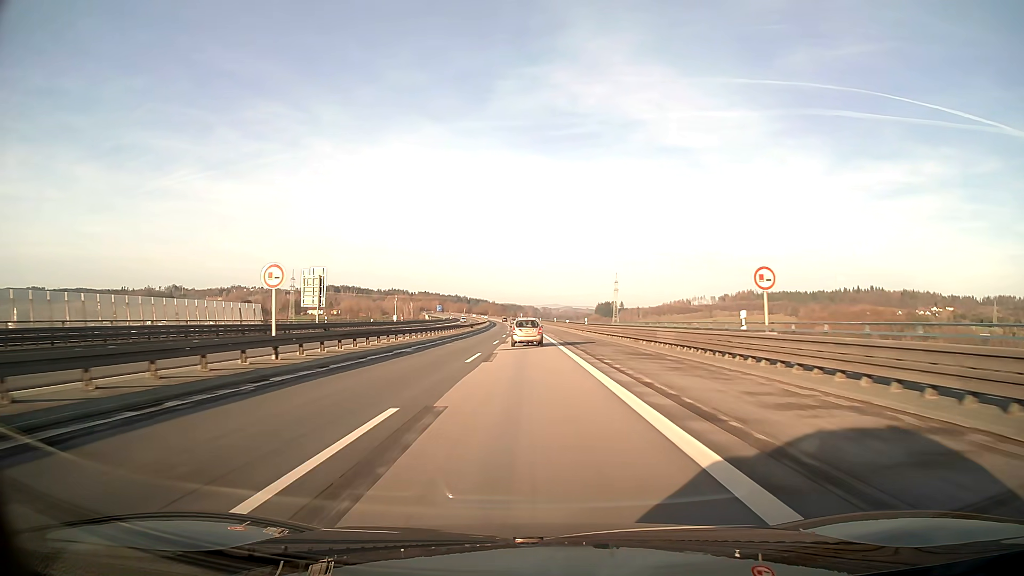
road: motorway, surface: asphalt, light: Day
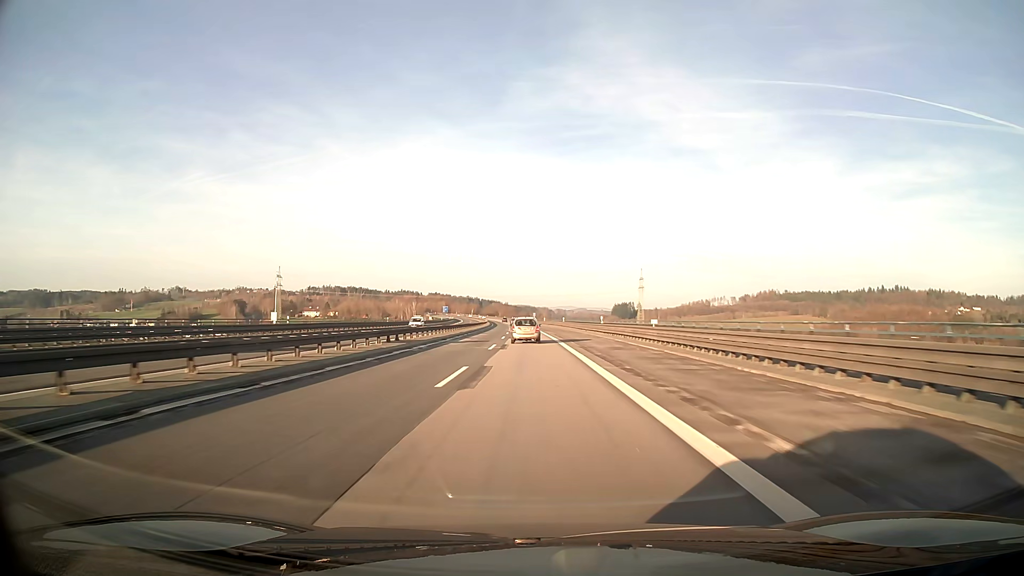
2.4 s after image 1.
(-0.7, +63.2) m; -1°
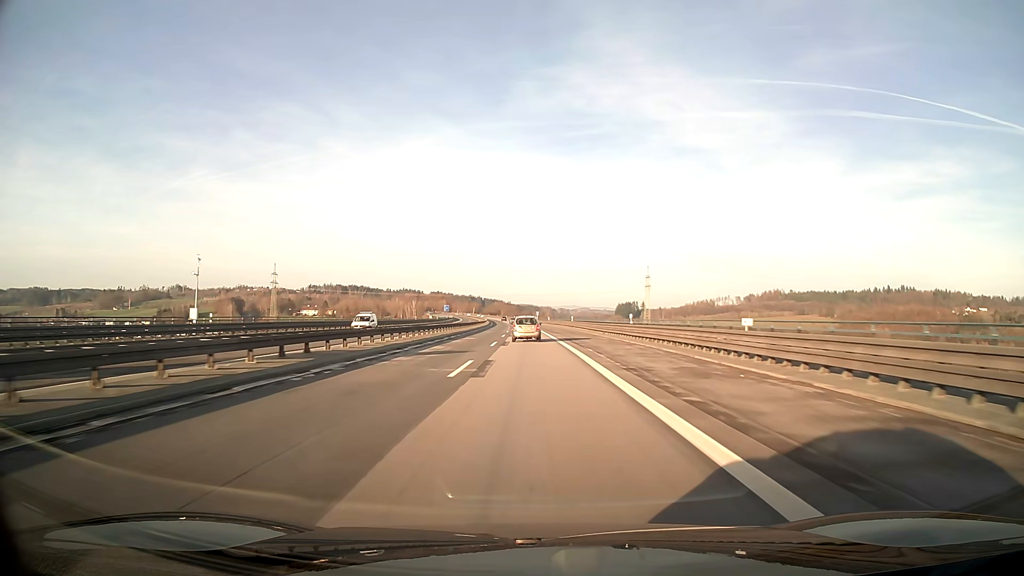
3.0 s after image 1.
(0.0, +15.8) m; 0°
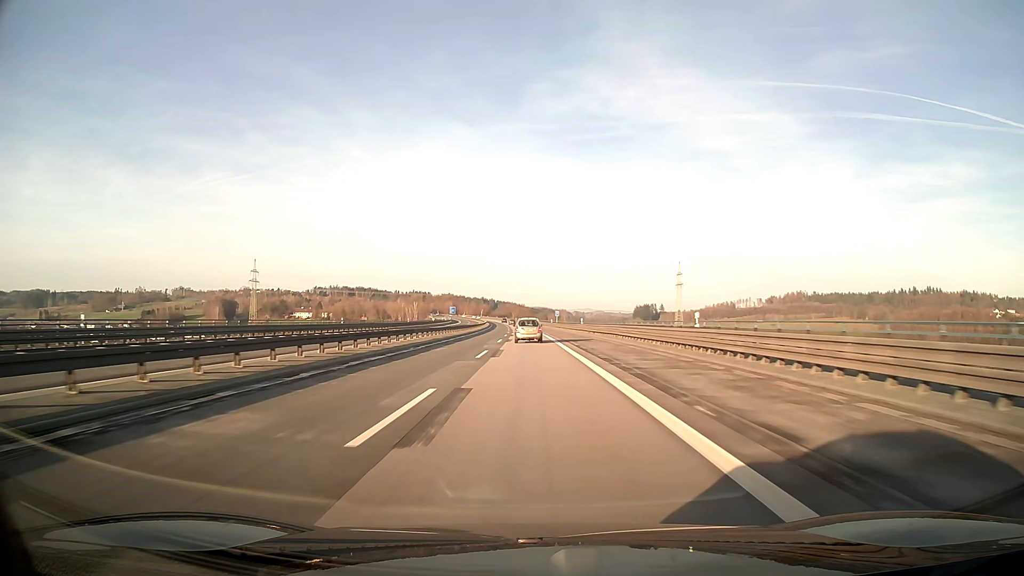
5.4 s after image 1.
(-0.7, +63.0) m; -1°
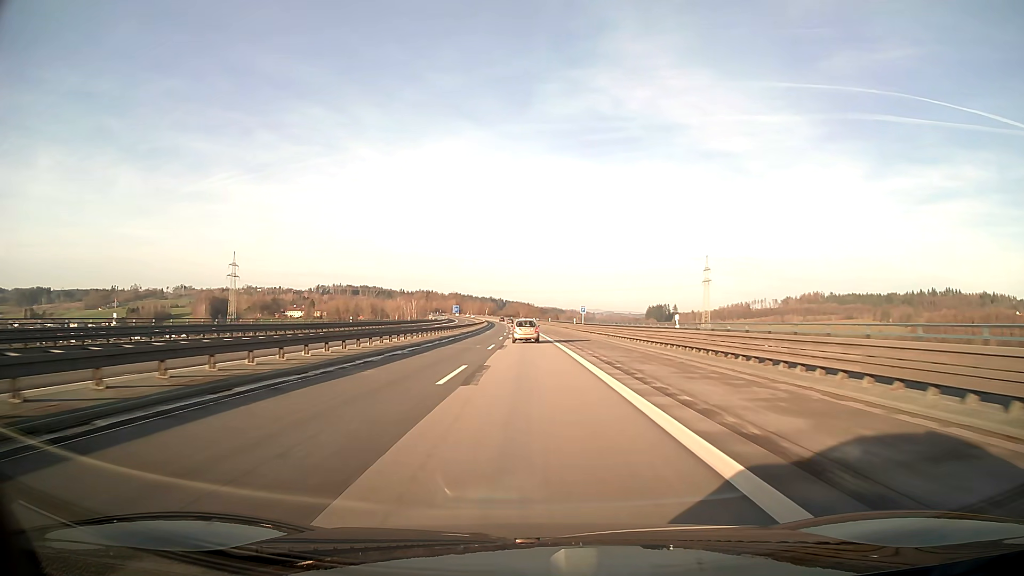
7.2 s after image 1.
(-0.3, +47.0) m; -1°
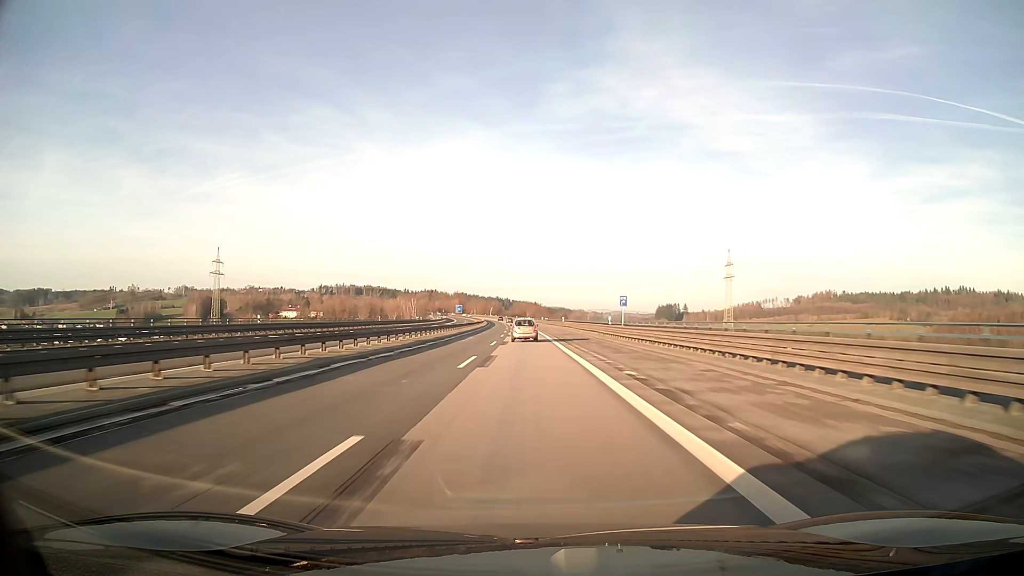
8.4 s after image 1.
(-0.2, +31.2) m; -1°
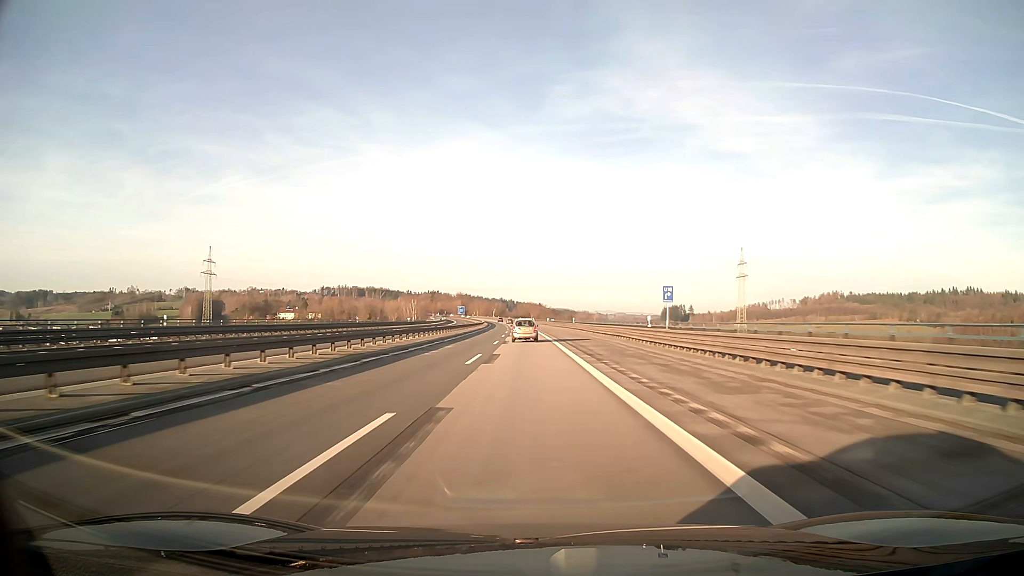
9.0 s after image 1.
(0.0, +15.6) m; 0°
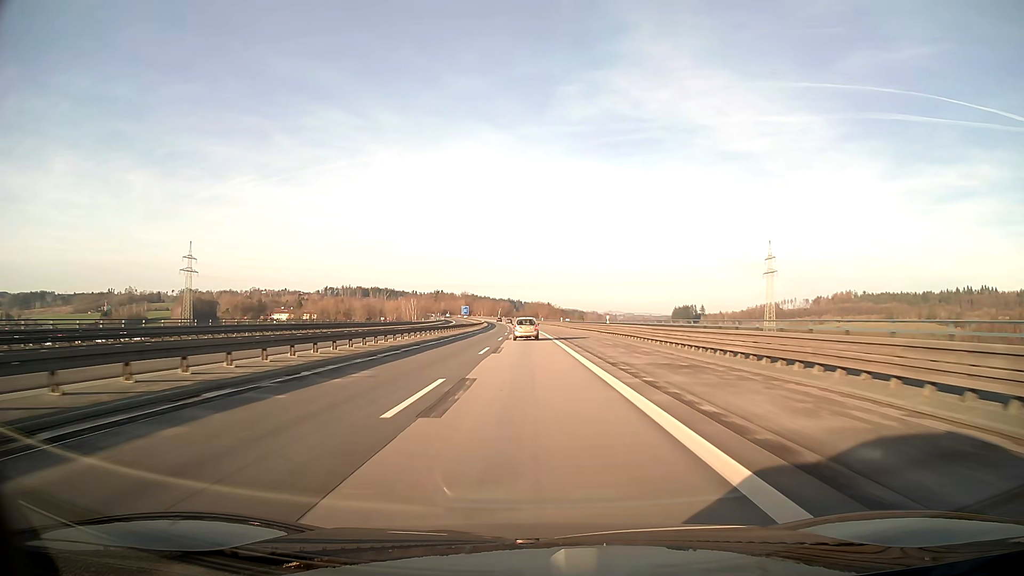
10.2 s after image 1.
(-0.2, +31.1) m; -1°
(0, +10) (0, +20) (0, +30) (0, +40) (0, +50) (-1, +60) (-1, +70) (-1, +80) (-1, +90) (-2, +100) m
